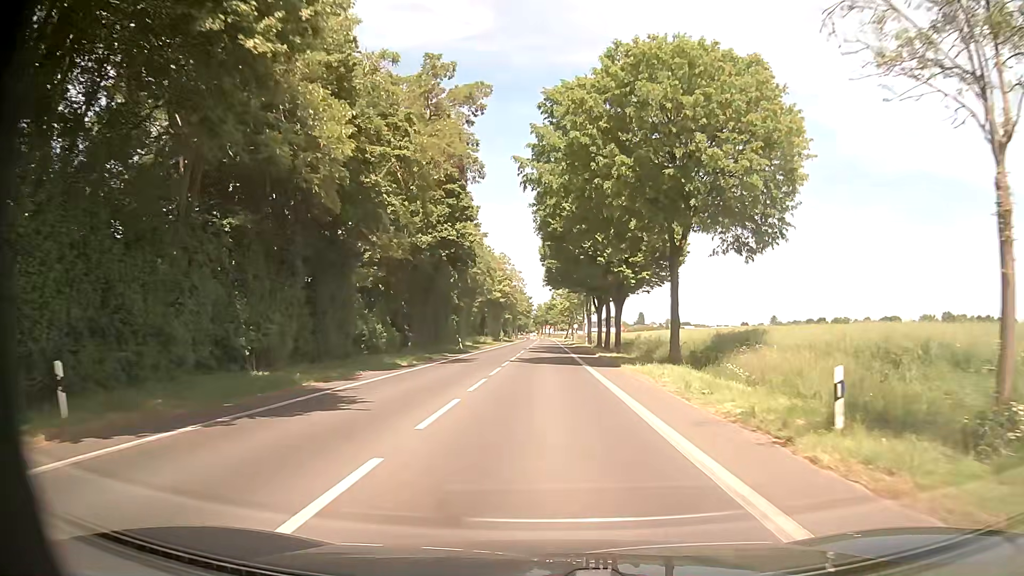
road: tertiary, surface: asphalt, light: Day
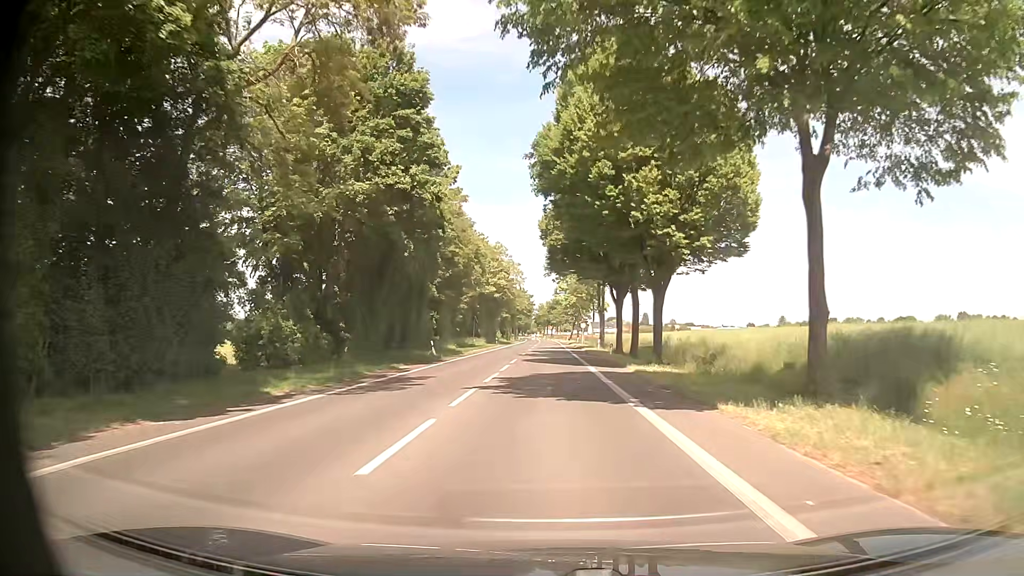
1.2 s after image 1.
(-0.1, +15.6) m; -1°
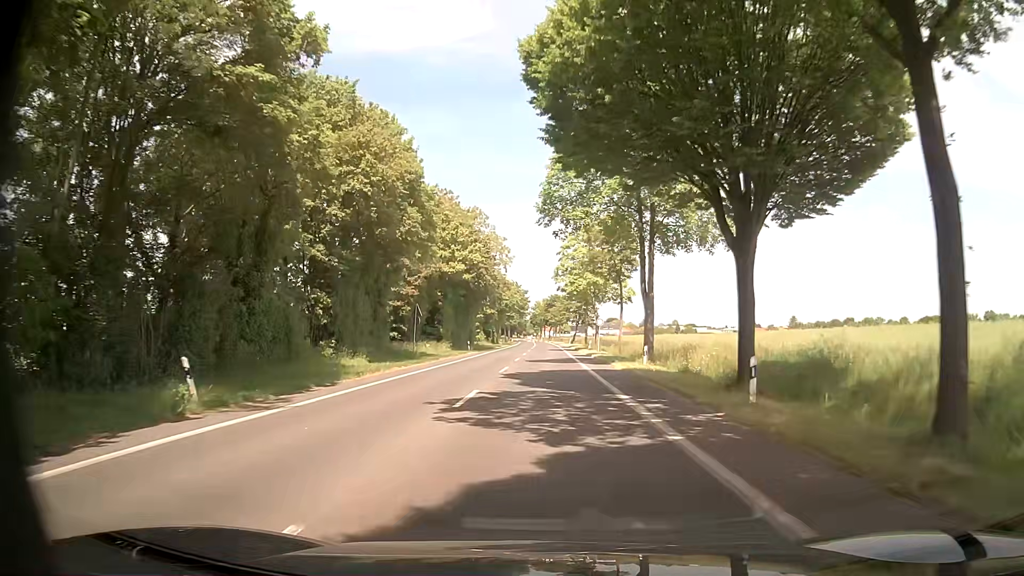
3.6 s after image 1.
(+0.1, +31.2) m; 0°
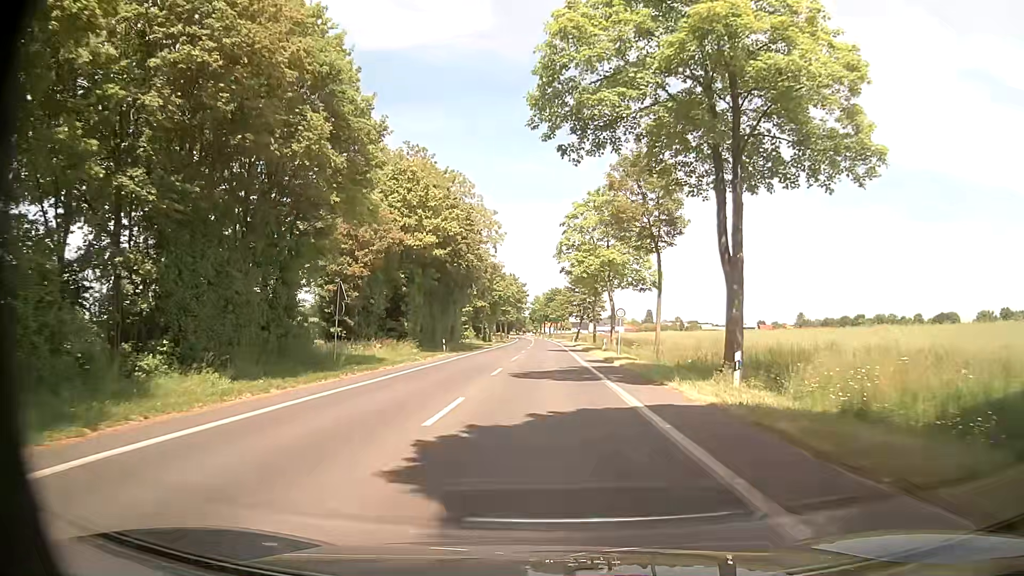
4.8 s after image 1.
(0.0, +15.6) m; 0°
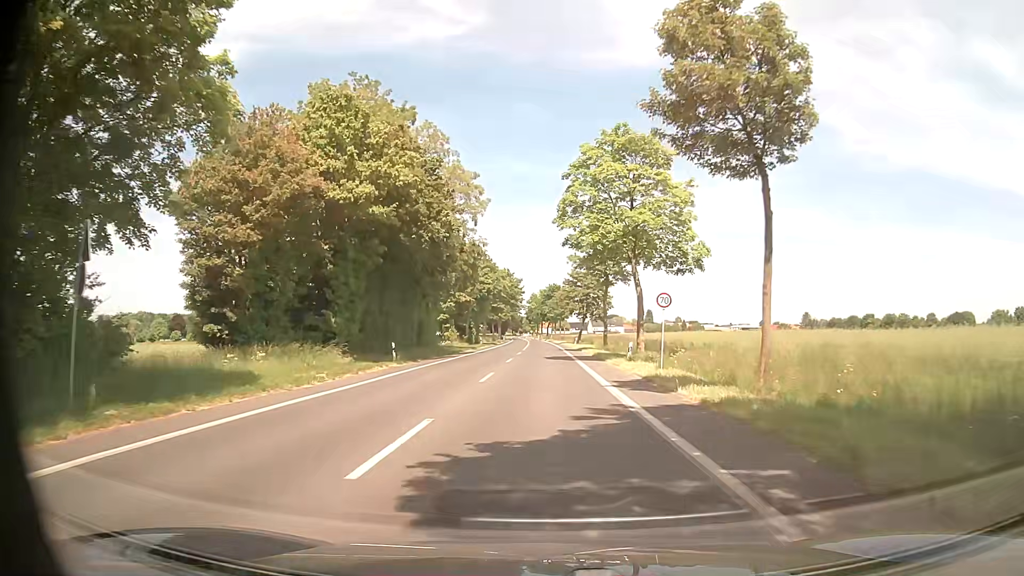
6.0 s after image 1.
(+0.1, +15.6) m; +1°
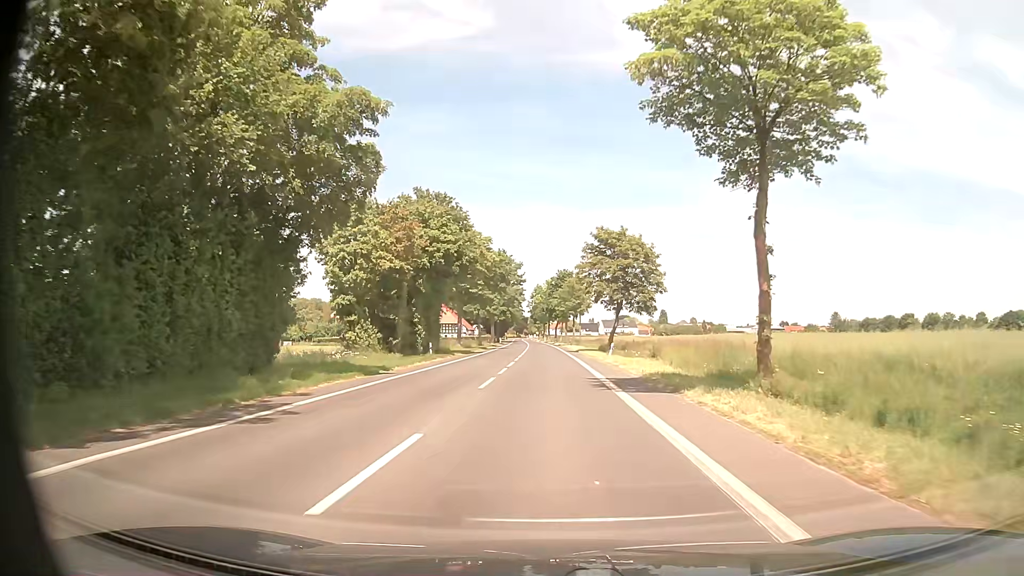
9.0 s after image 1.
(-0.2, +39.7) m; 0°
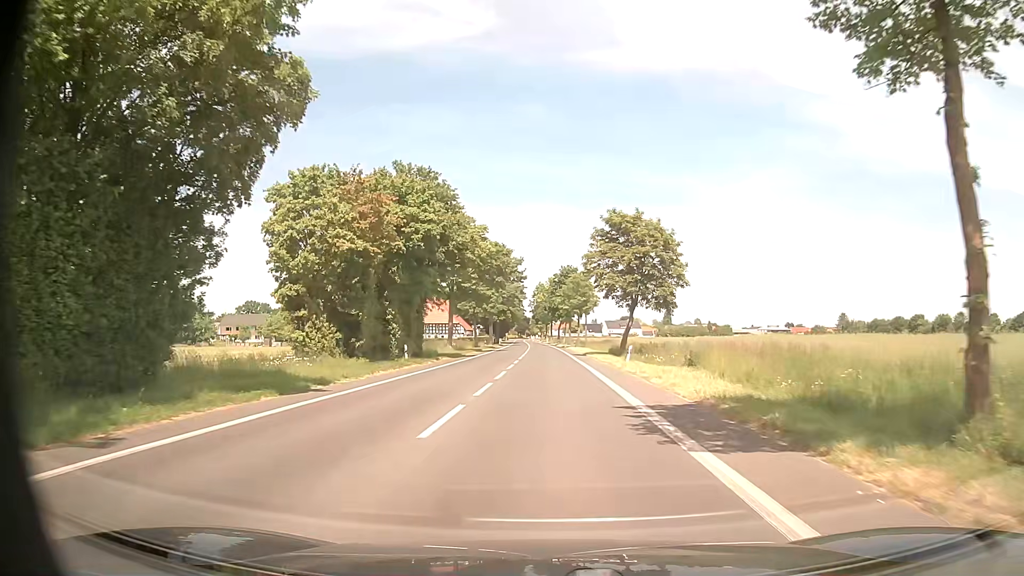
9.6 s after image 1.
(-0.1, +8.5) m; -1°
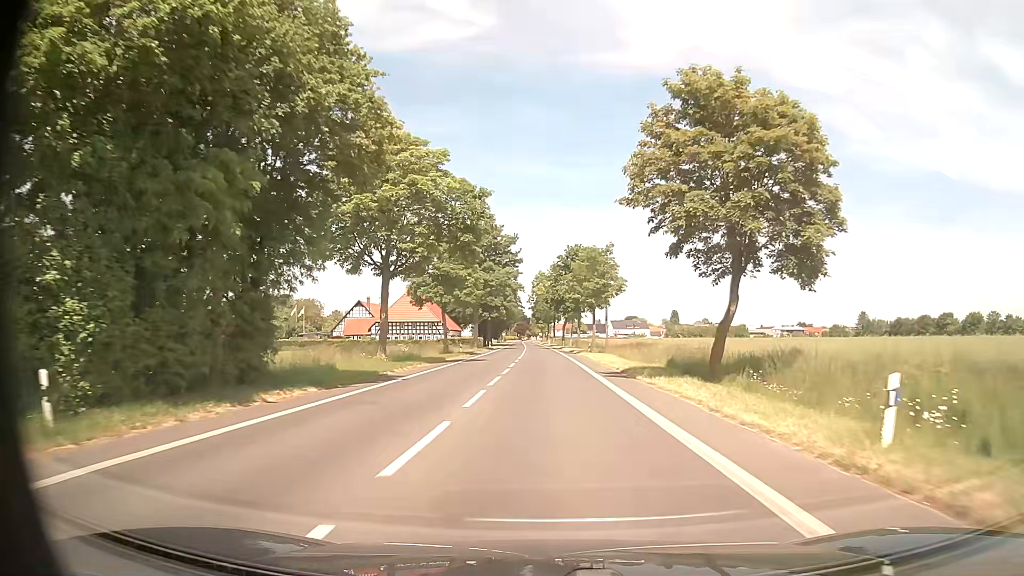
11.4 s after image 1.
(-0.1, +27.6) m; 0°
(0, +10) (0, +20) (0, +30) (0, +40) (0, +50) (-1, +60) (-1, +70) (-1, +80) (-1, +90) (-2, +100) m
